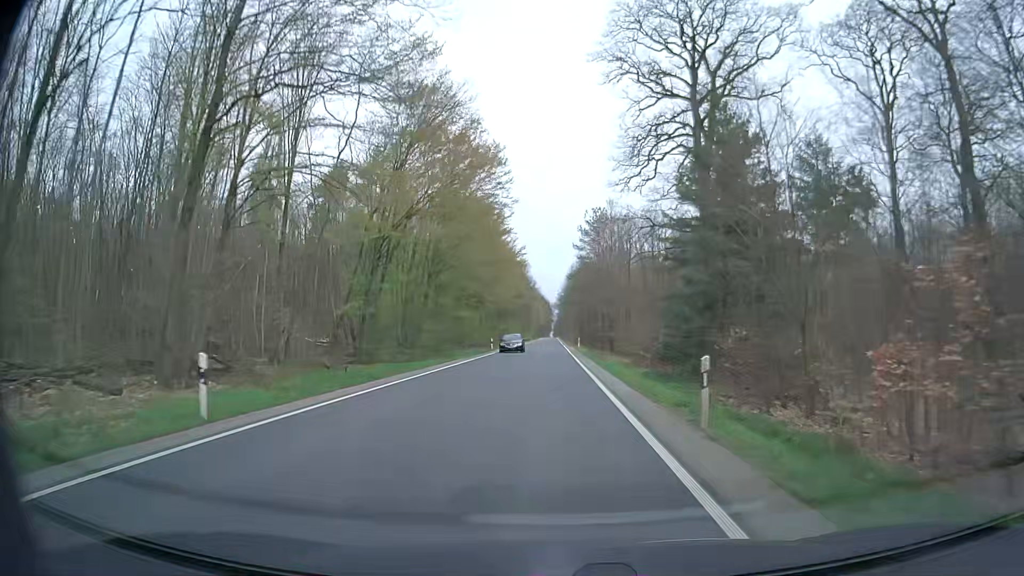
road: secondary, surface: asphalt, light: Day
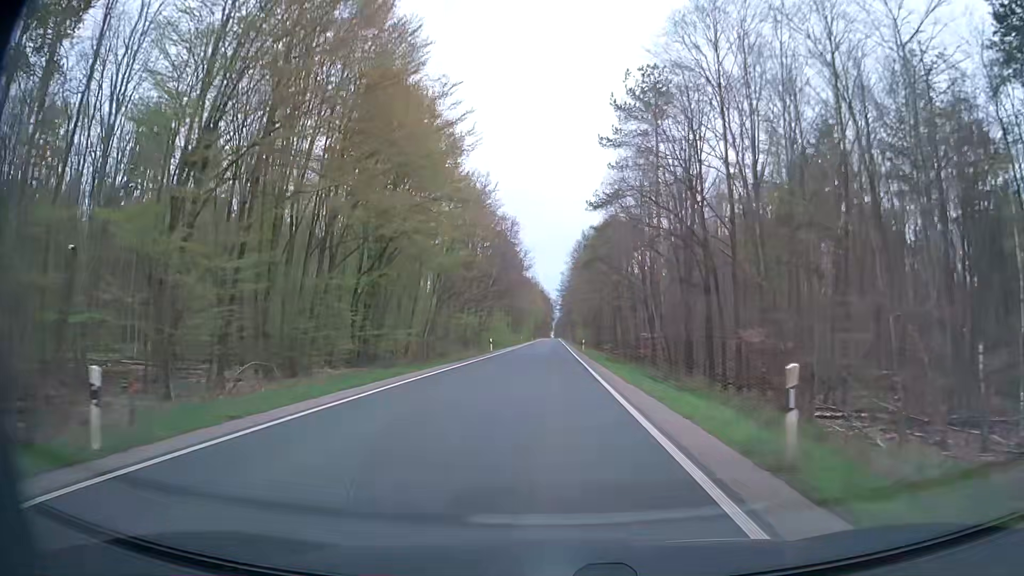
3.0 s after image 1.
(-0.5, +53.7) m; -1°
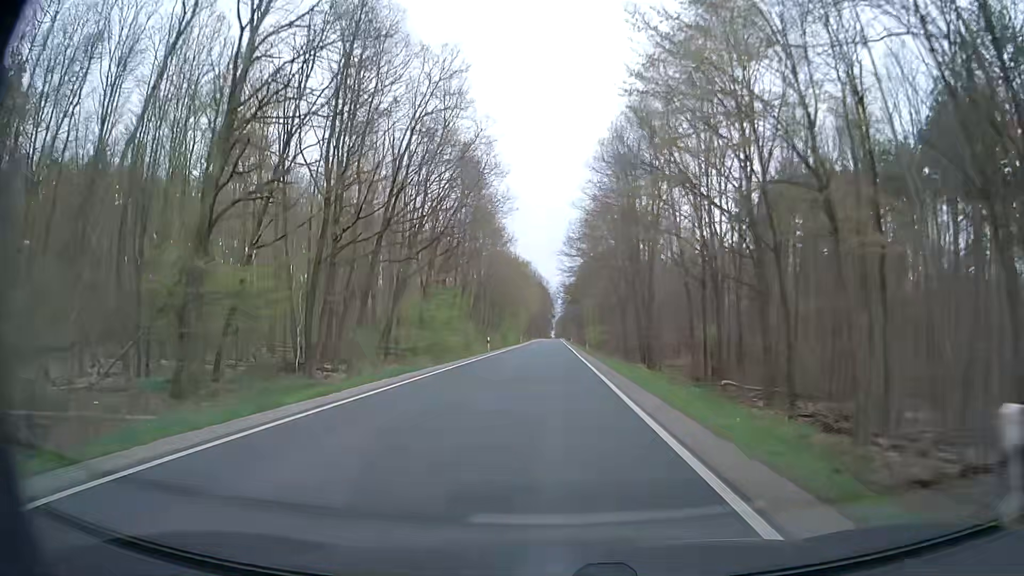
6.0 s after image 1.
(+0.3, +53.7) m; 0°
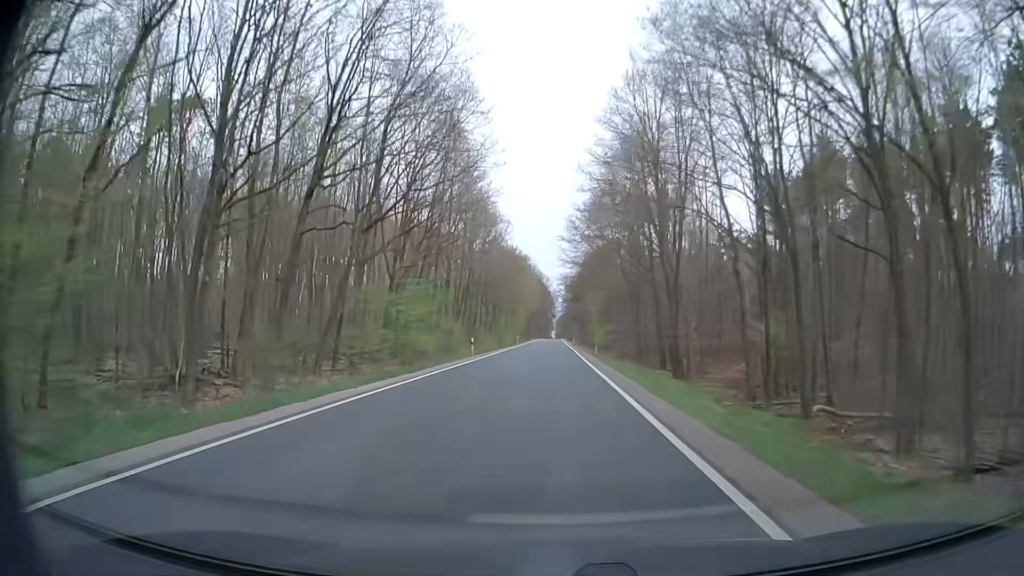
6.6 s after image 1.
(+0.1, +10.8) m; 0°
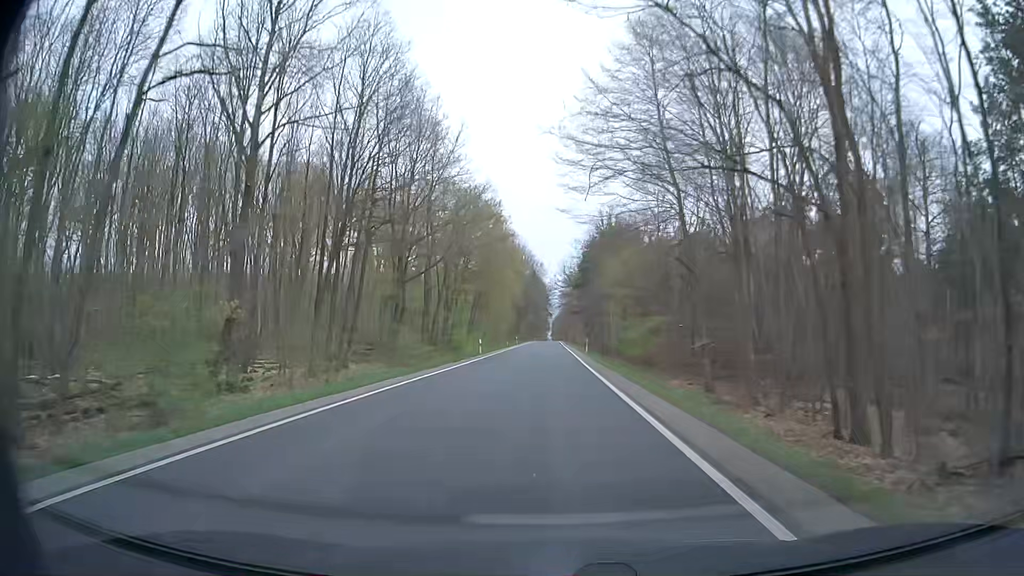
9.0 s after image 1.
(0.0, +43.0) m; 0°
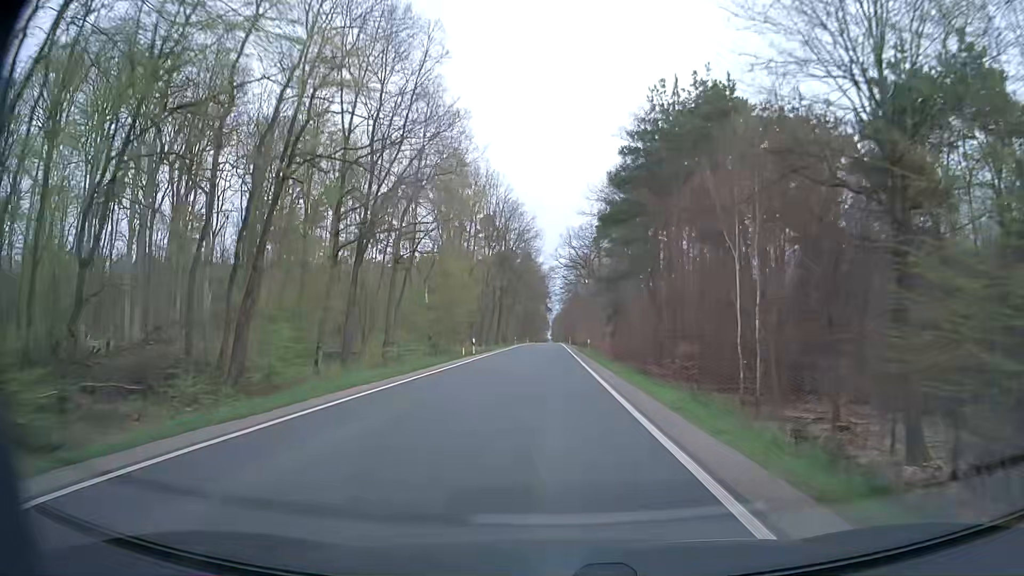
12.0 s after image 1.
(+0.1, +53.7) m; 0°
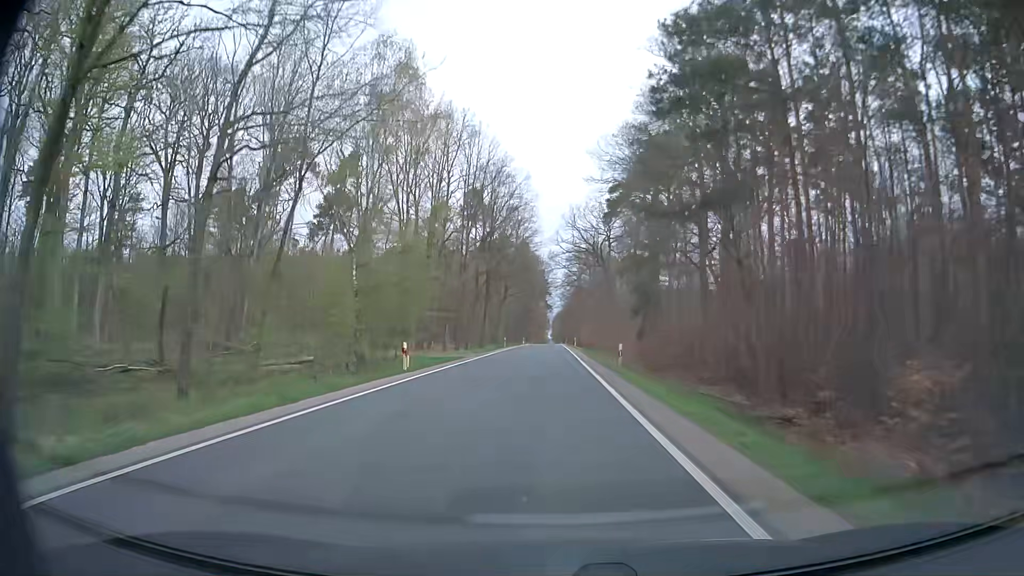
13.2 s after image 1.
(0.0, +21.5) m; 0°
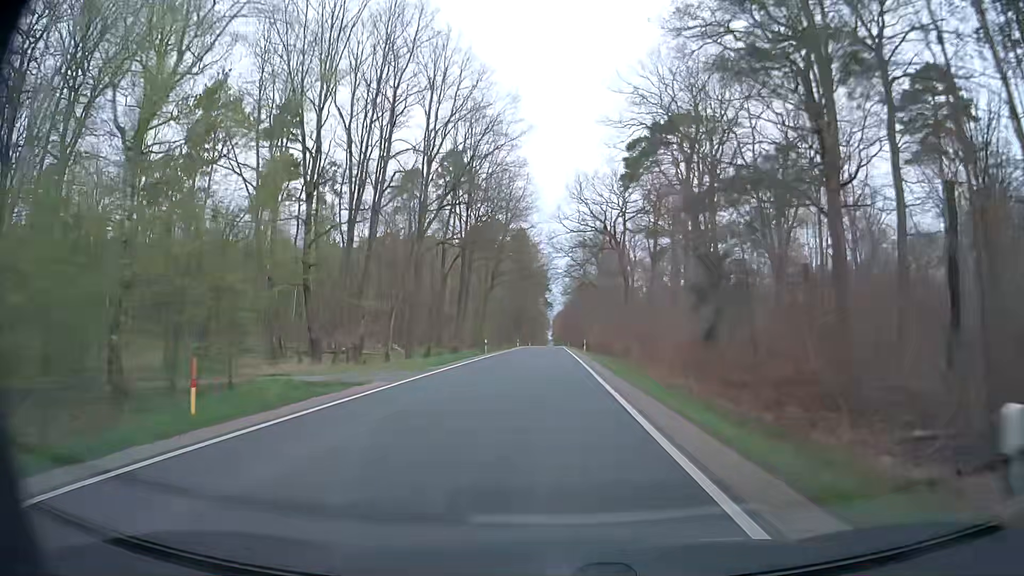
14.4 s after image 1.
(-0.2, +21.4) m; -1°
(0, +10) (0, +20) (0, +30) (0, +40) (0, +50) (+1, +60) (+1, +70) (+1, +80) (+1, +90) (+1, +100) m
